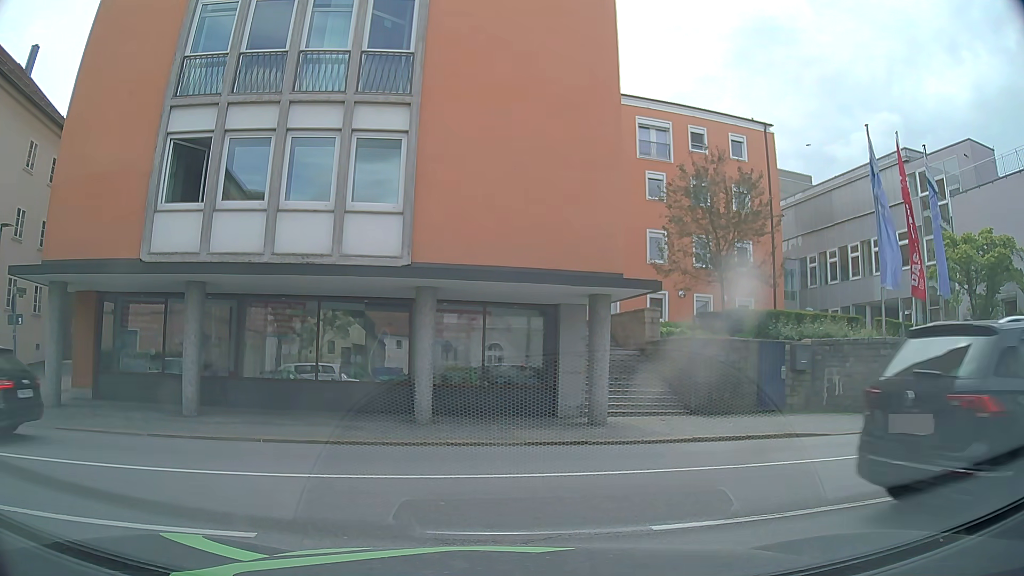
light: Day
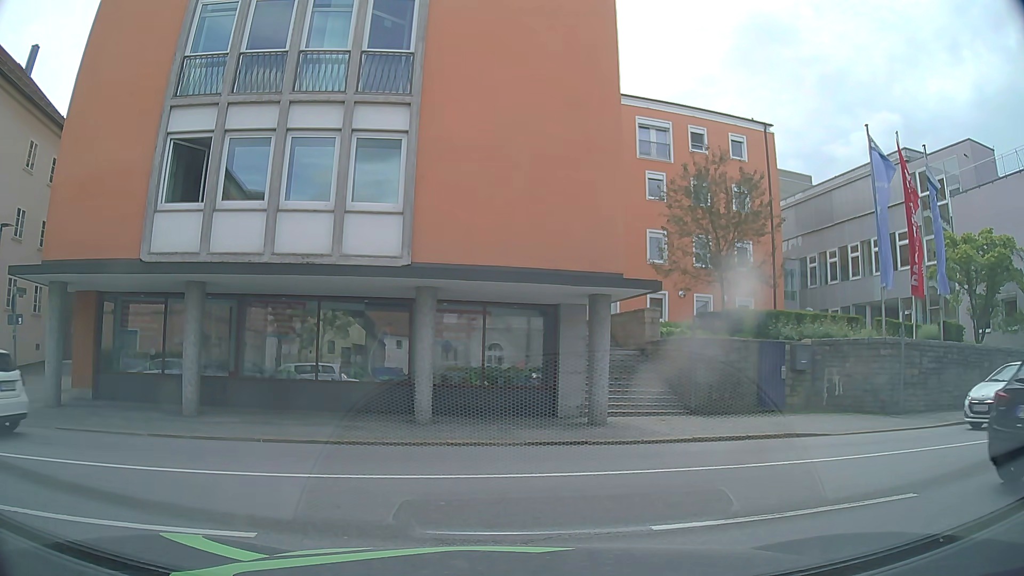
(0.0, 0.0) m; 0°
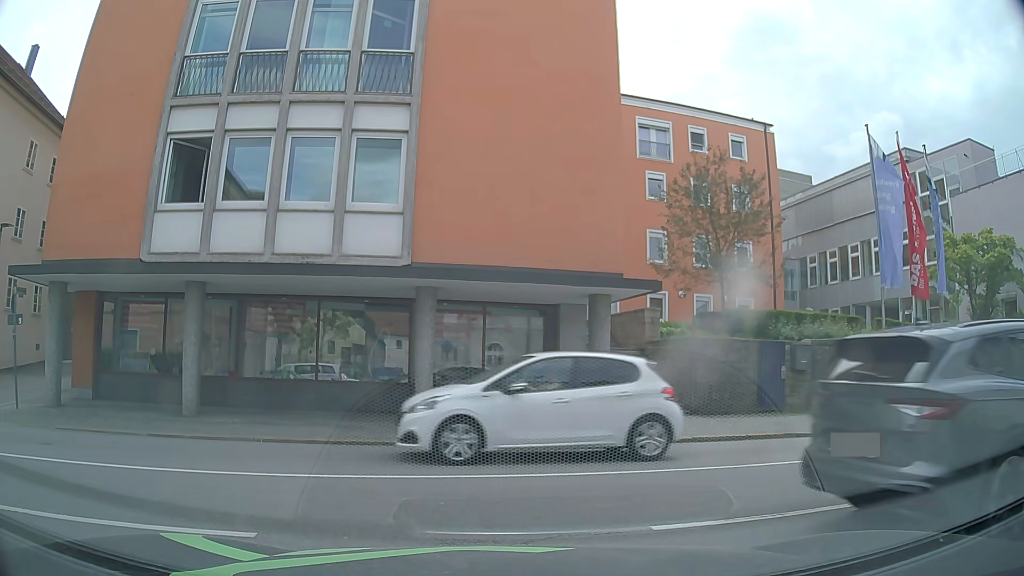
(0.0, 0.0) m; 0°
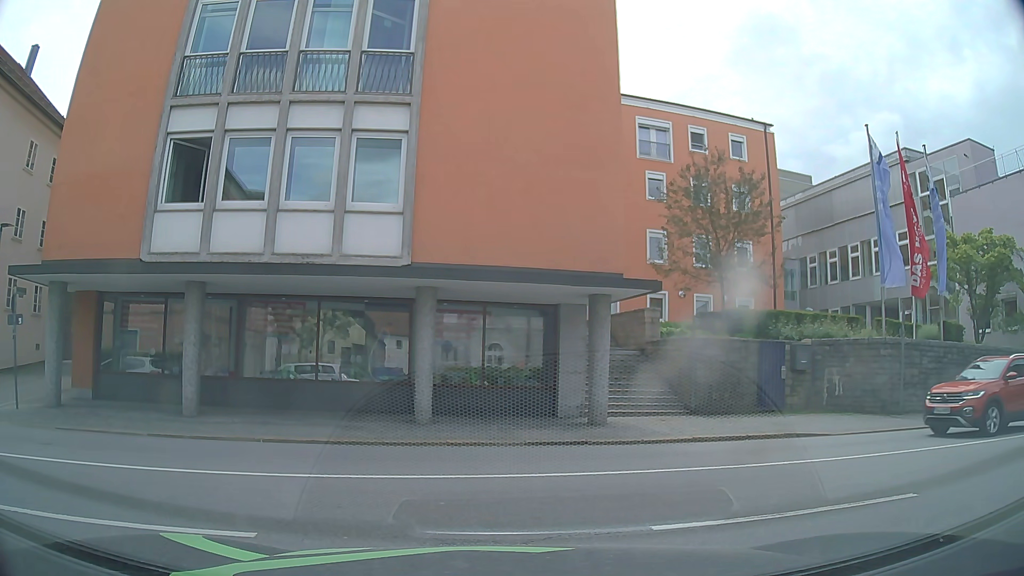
(0.0, 0.0) m; 0°
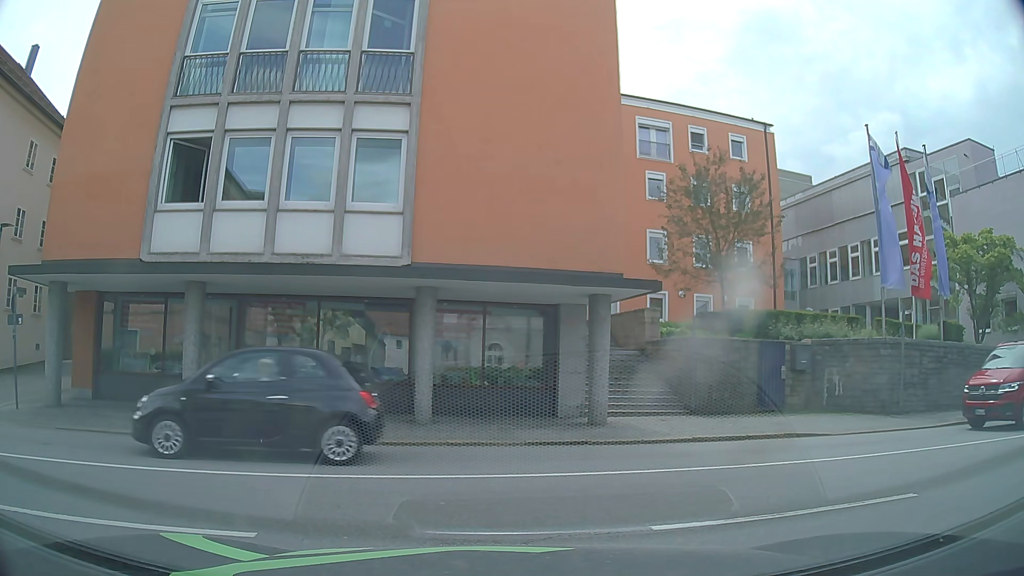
(0.0, 0.0) m; 0°
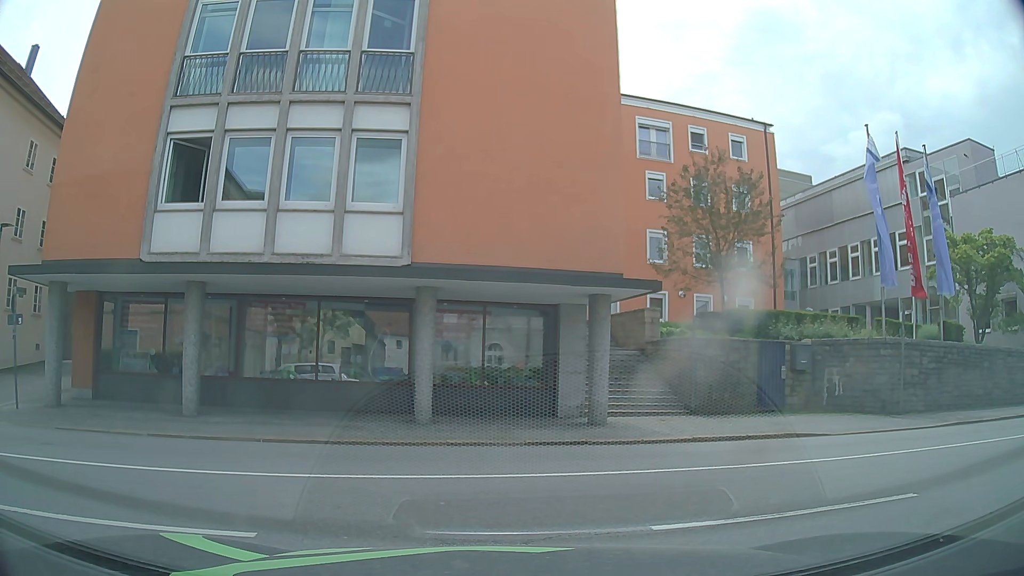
(0.0, 0.0) m; 0°
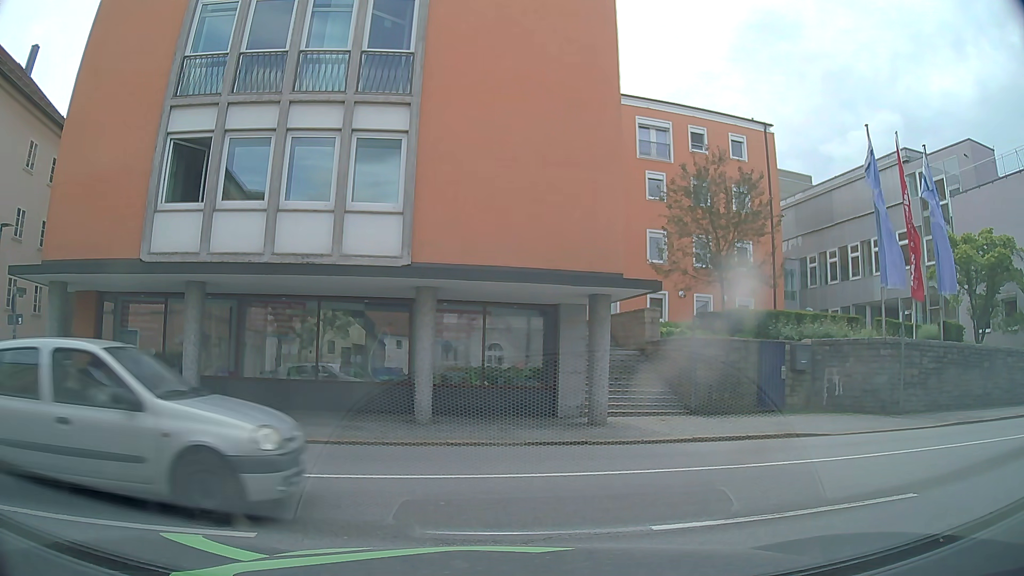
(0.0, 0.0) m; 0°
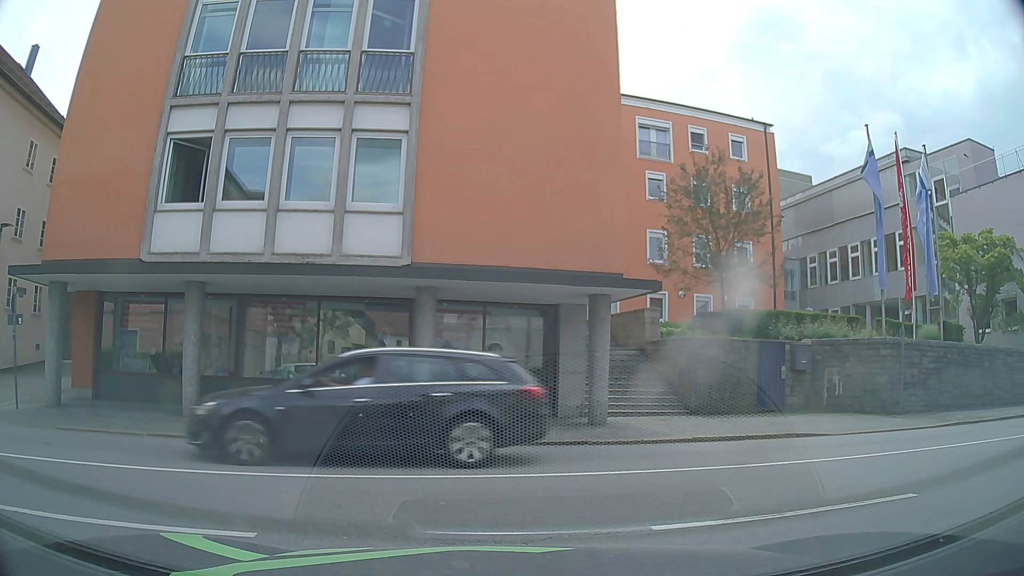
(0.0, 0.0) m; 0°
